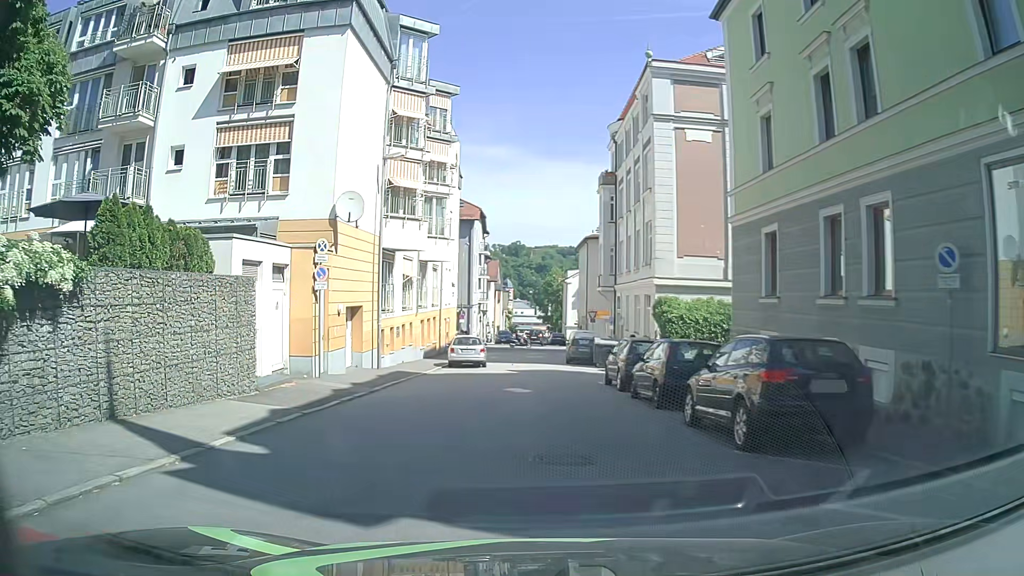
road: residential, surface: asphalt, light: Day
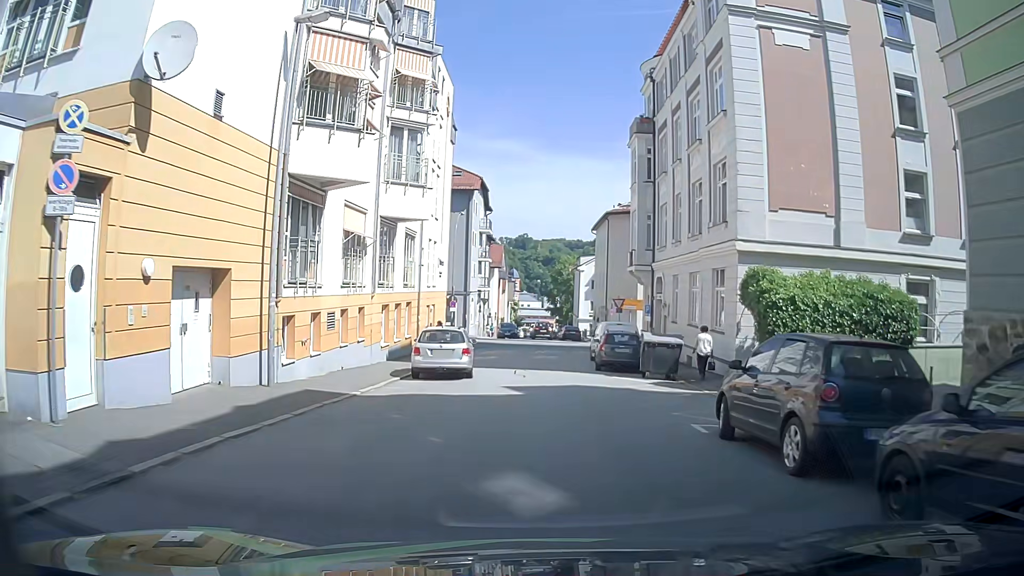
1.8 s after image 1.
(+0.1, +11.7) m; +1°
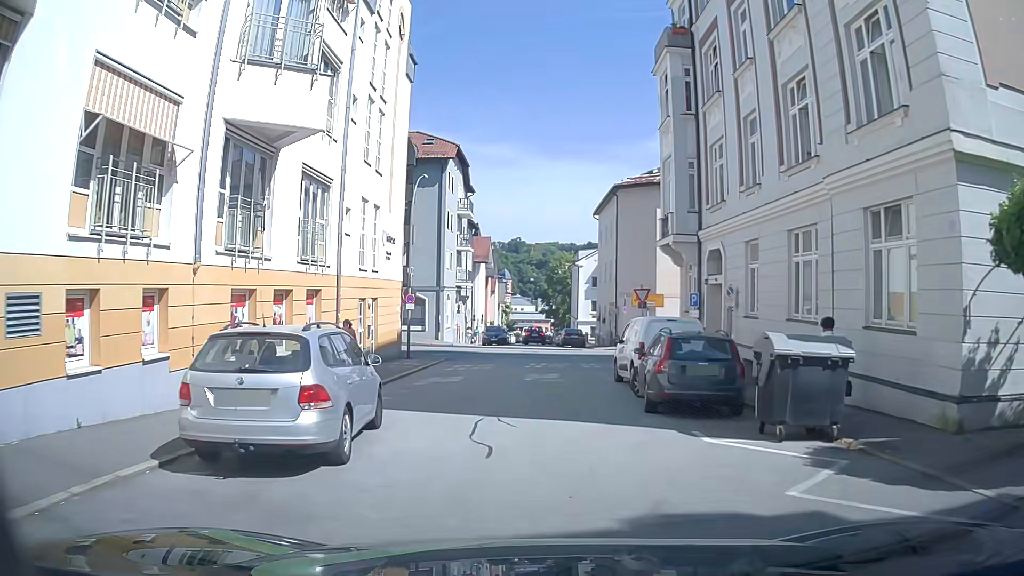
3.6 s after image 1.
(+0.3, +12.2) m; +3°
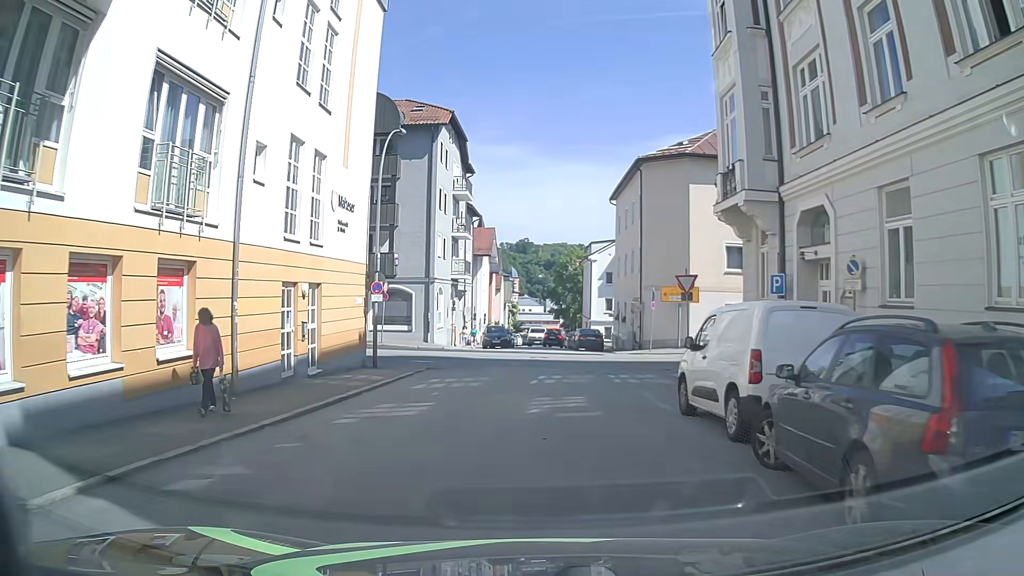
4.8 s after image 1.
(-0.2, +7.7) m; -4°
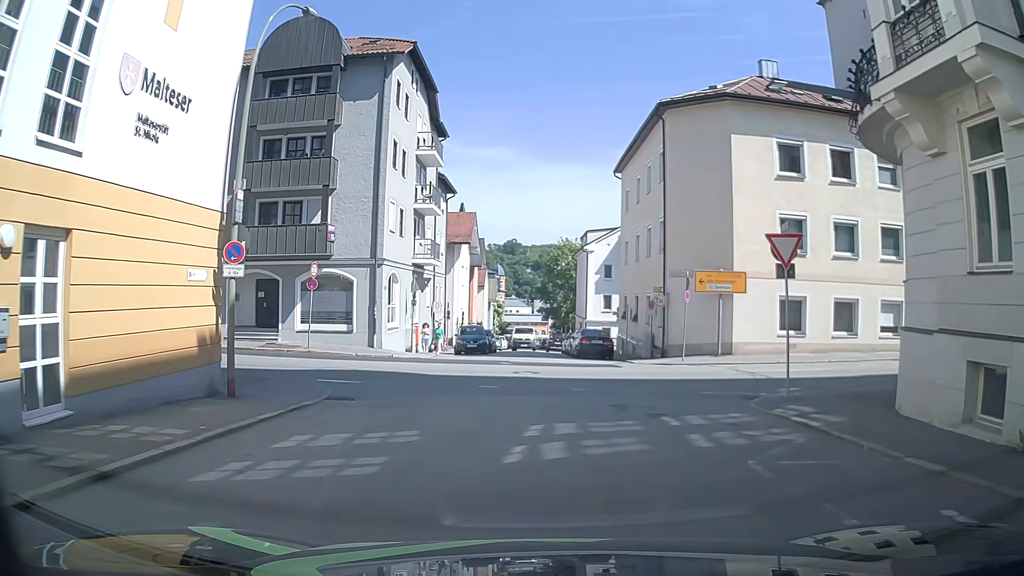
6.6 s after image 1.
(+0.4, +10.4) m; +2°
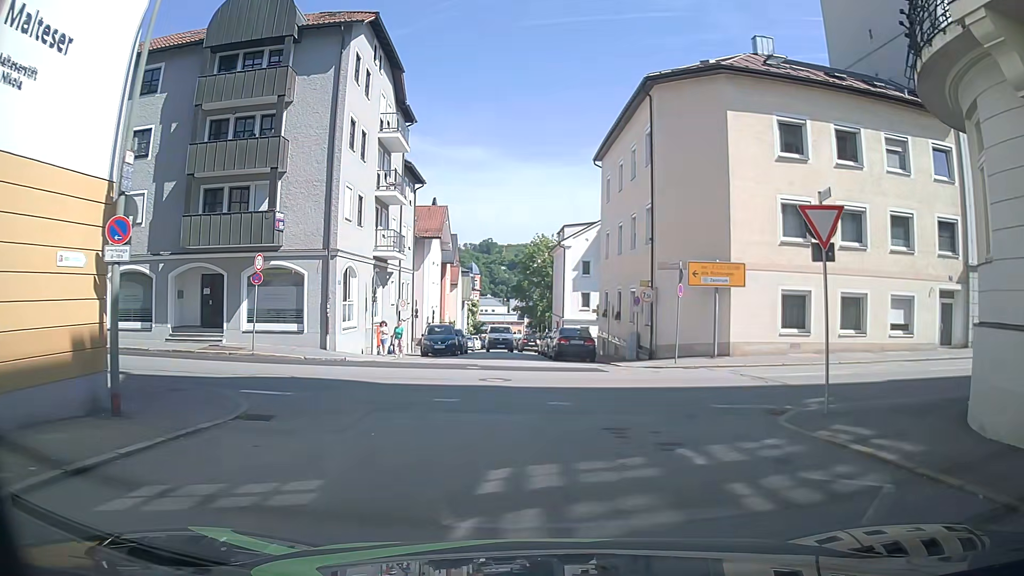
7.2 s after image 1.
(0.0, +3.1) m; -1°
